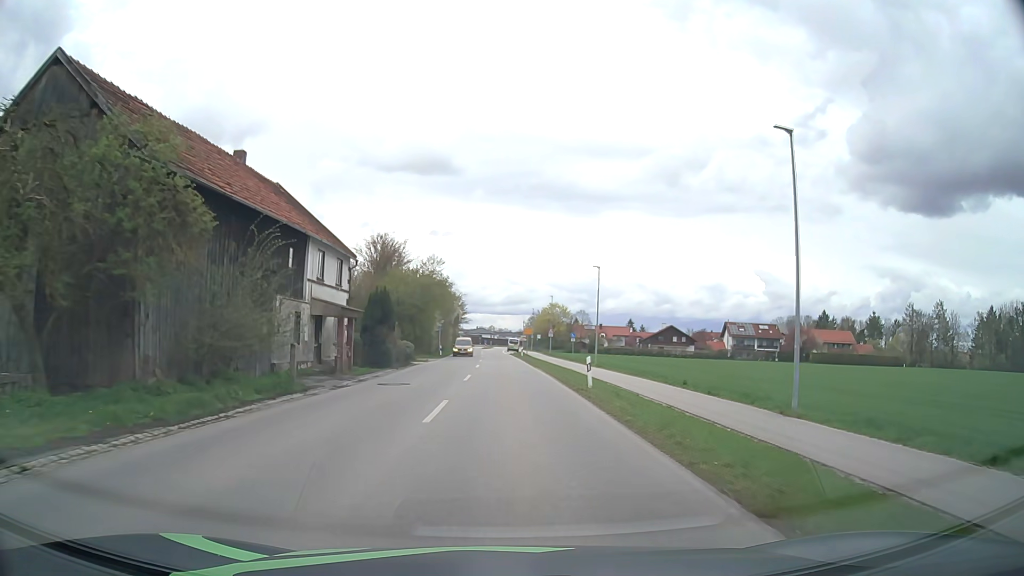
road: secondary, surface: asphalt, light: Day
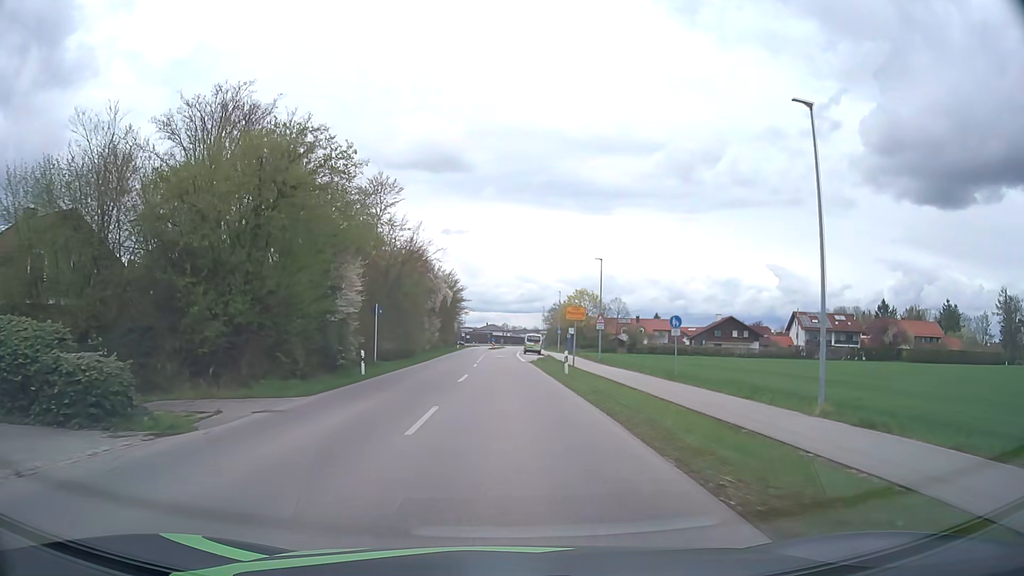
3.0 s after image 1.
(-0.1, +38.9) m; -1°
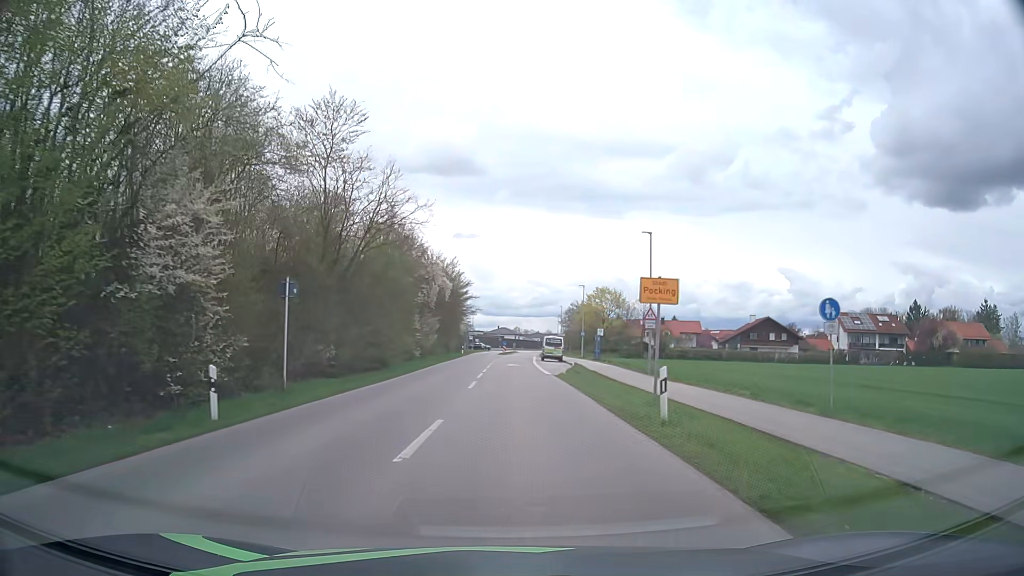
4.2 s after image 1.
(-0.2, +14.5) m; -1°
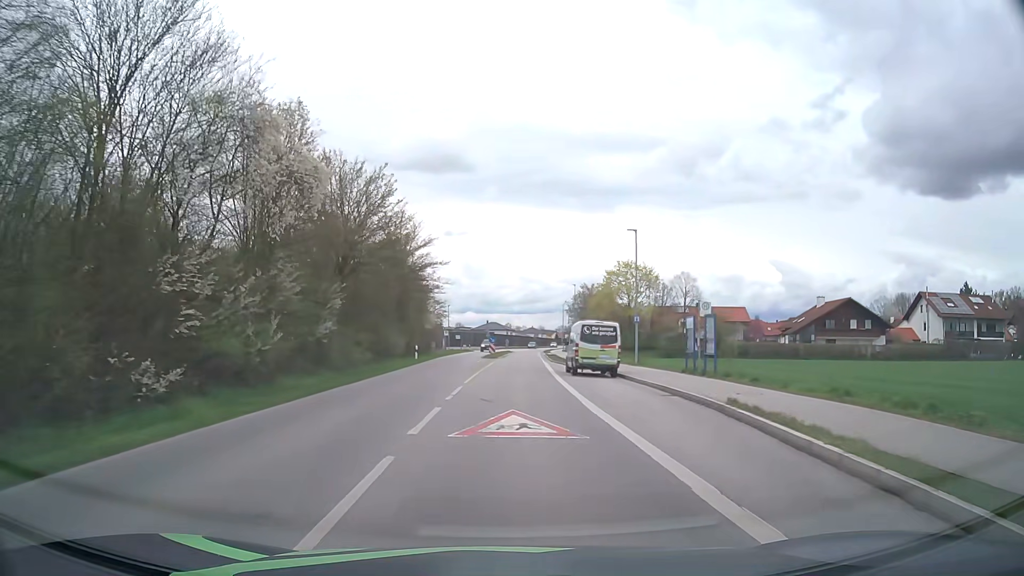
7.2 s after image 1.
(+0.2, +35.1) m; +1°
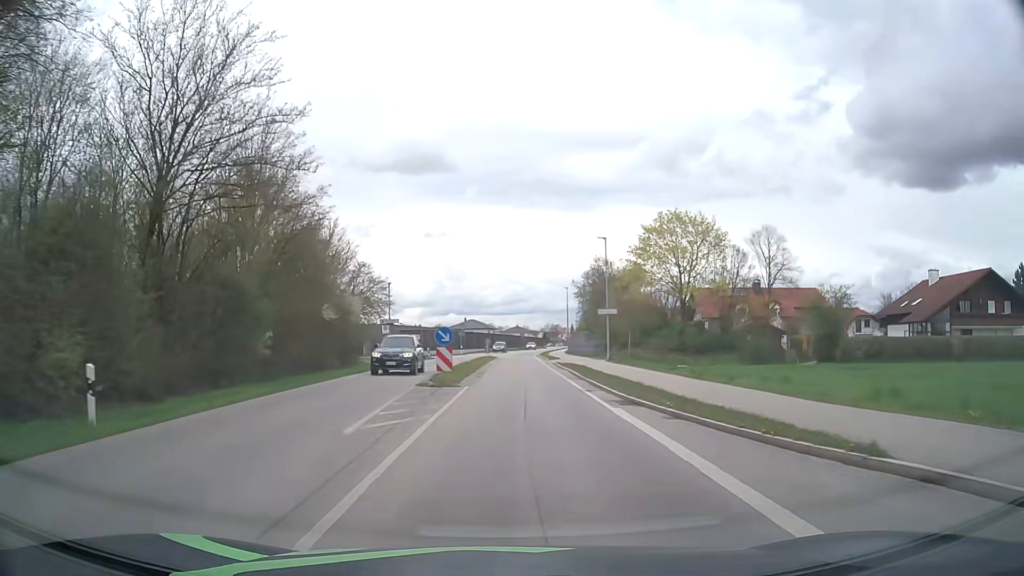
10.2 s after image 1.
(+0.1, +34.9) m; +1°
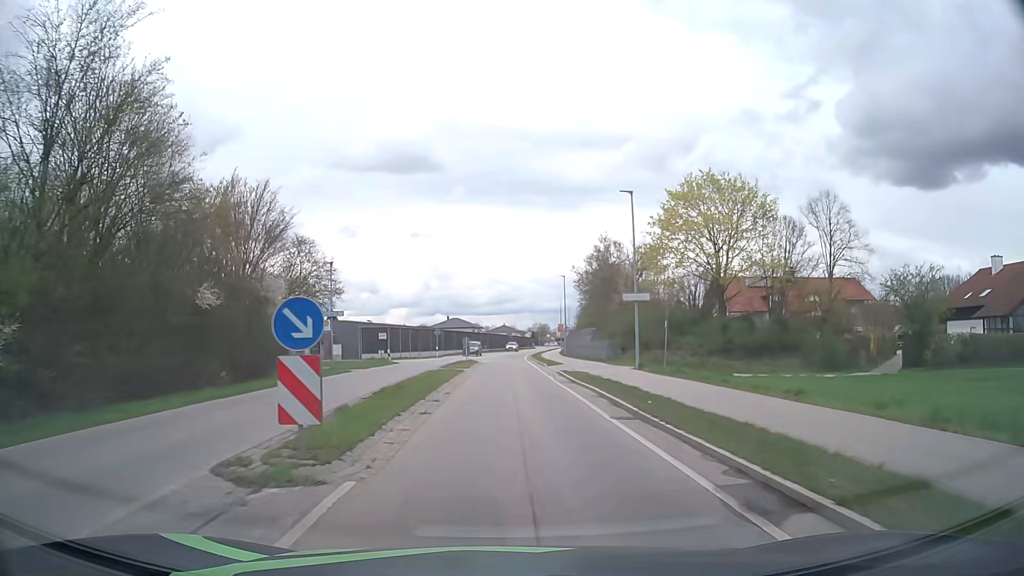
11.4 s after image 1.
(+0.1, +13.9) m; +1°
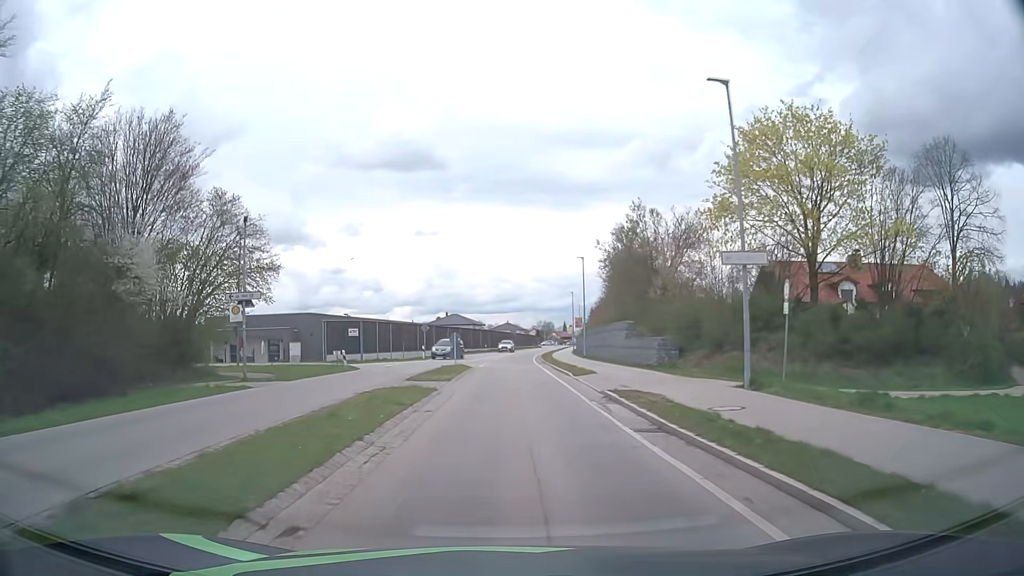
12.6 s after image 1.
(-0.1, +13.8) m; 0°
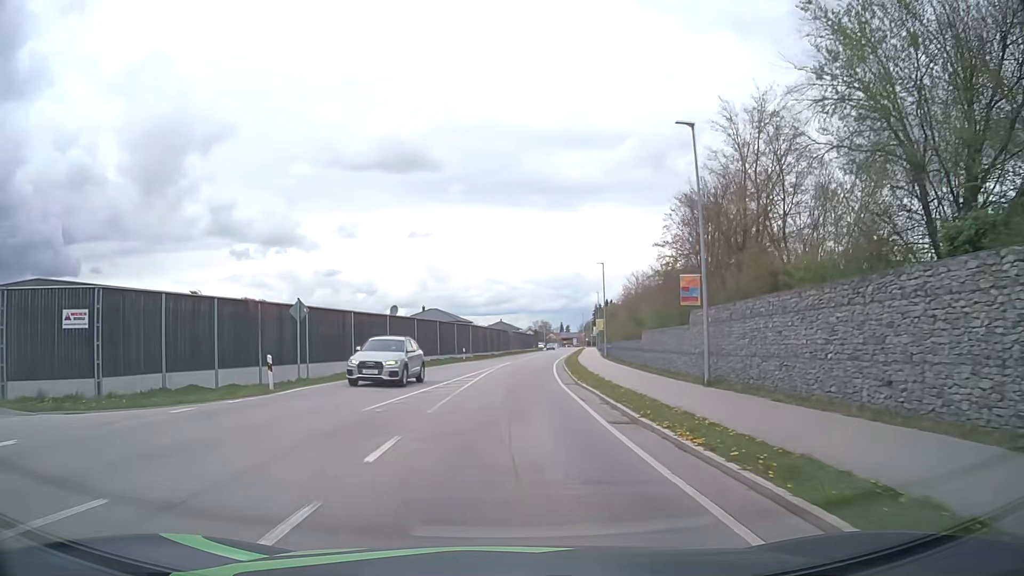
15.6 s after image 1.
(0.0, +34.4) m; 0°
(0, +10) (0, +20) (0, +30) (+1, +40) (+2, +50) (+3, +60) (+4, +70) (+5, +80) (+6, +90) (+7, +100) m
